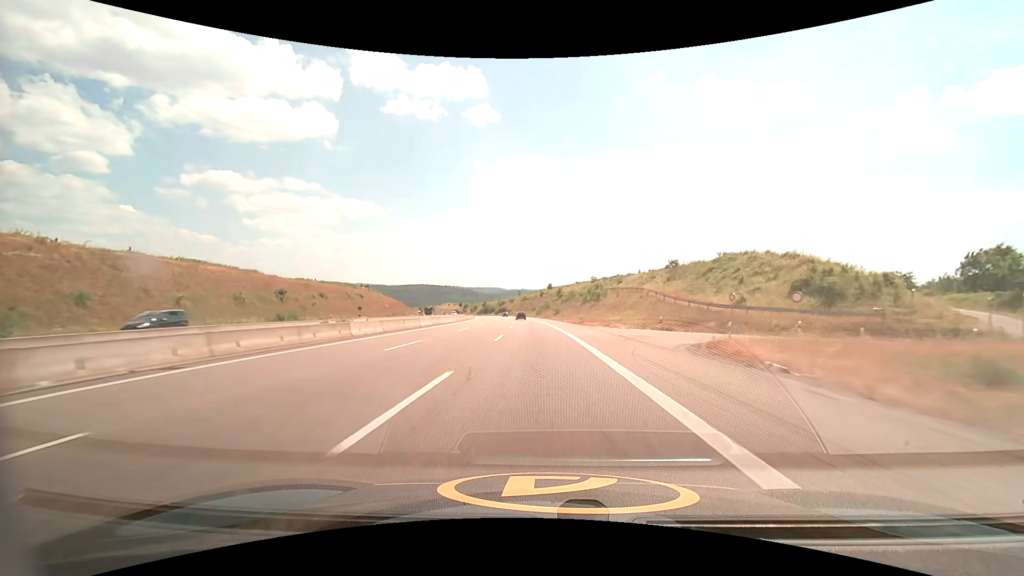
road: motorway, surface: asphalt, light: Day
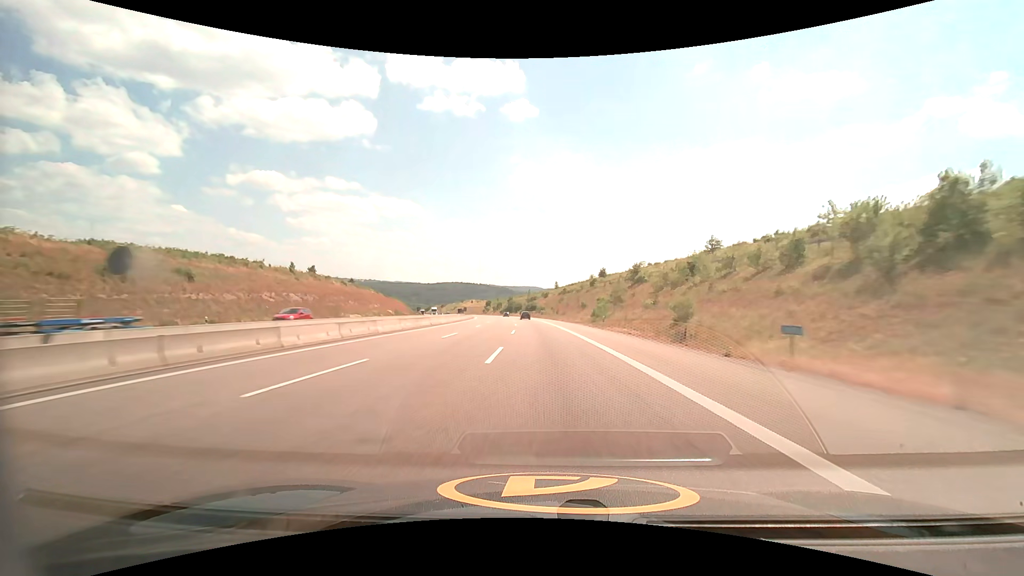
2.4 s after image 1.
(-3.4, +81.3) m; -4°
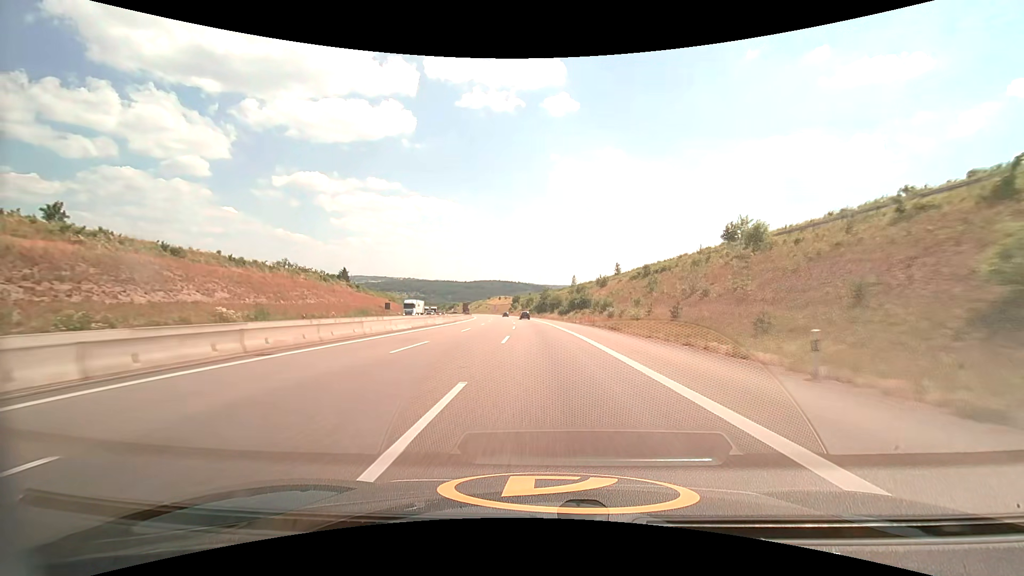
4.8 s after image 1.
(-3.1, +80.9) m; -4°
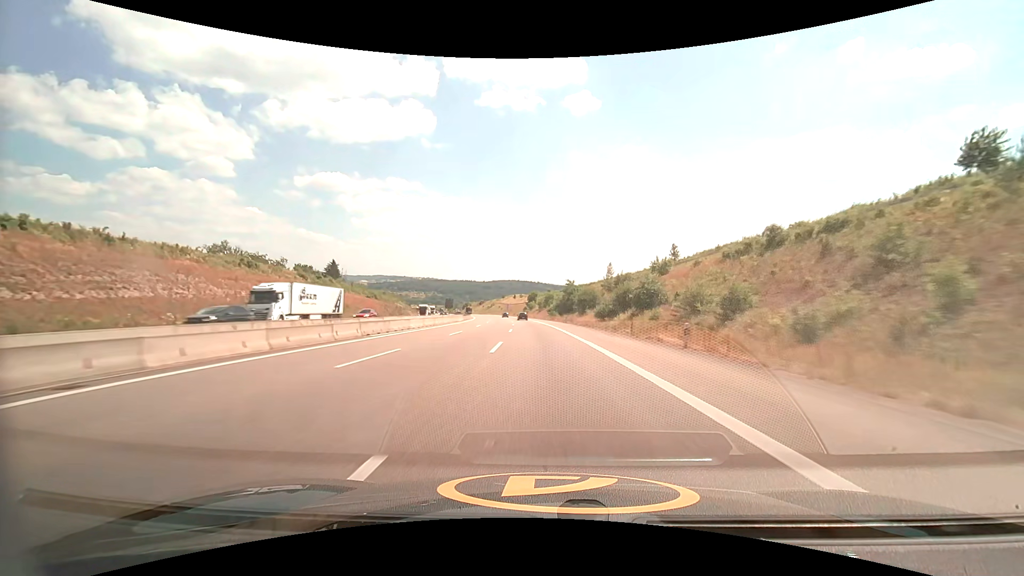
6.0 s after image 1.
(-0.8, +40.6) m; -2°
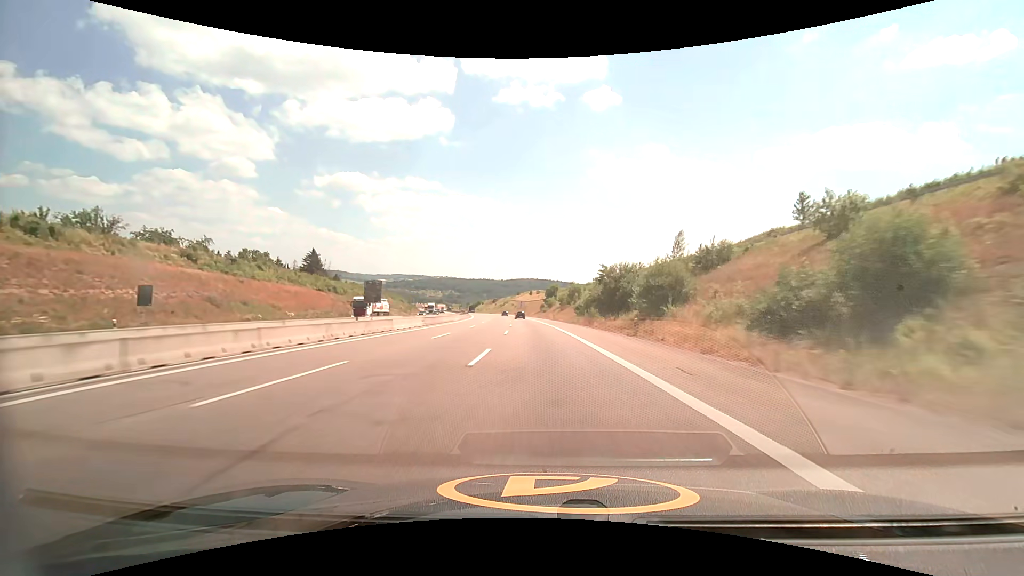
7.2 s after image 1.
(-0.8, +40.8) m; -2°
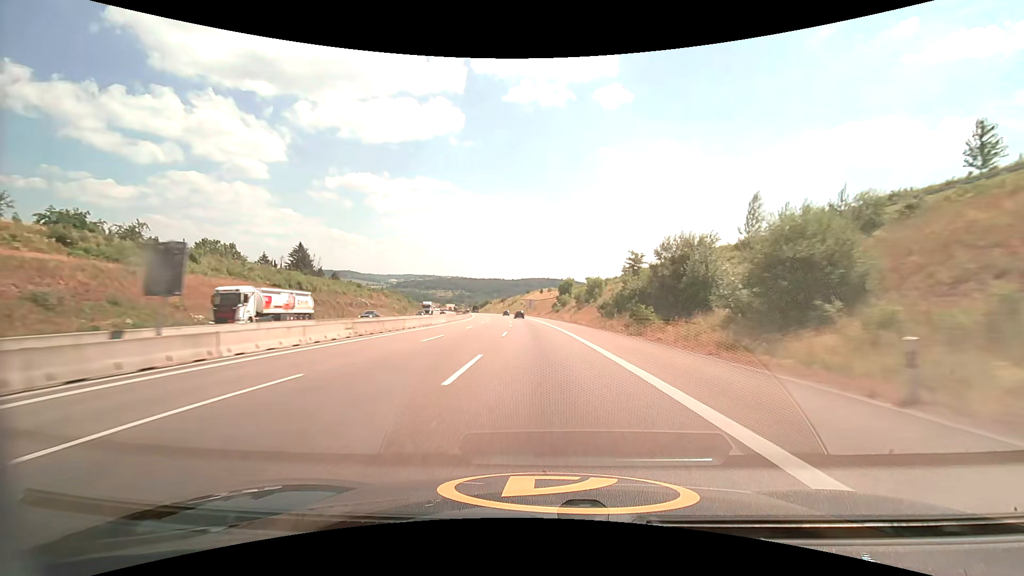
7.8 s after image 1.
(-0.2, +20.5) m; -1°
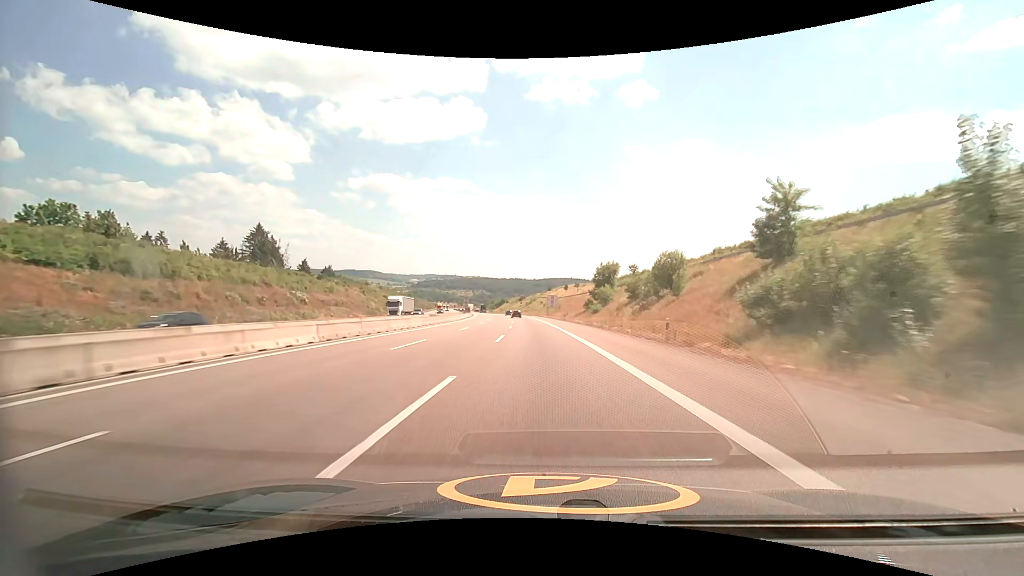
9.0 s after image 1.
(-0.9, +41.0) m; -2°
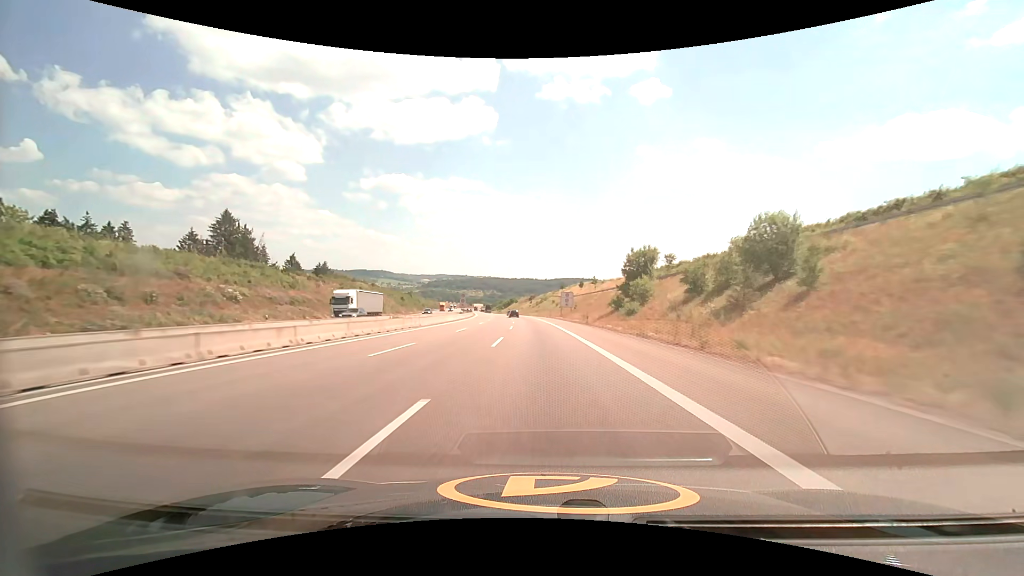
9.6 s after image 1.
(-0.3, +20.5) m; -1°
(0, +10) (0, +20) (0, +30) (-1, +40) (-1, +50) (-2, +60) (-3, +70) (-3, +80) (-4, +90) (-5, +100) m
